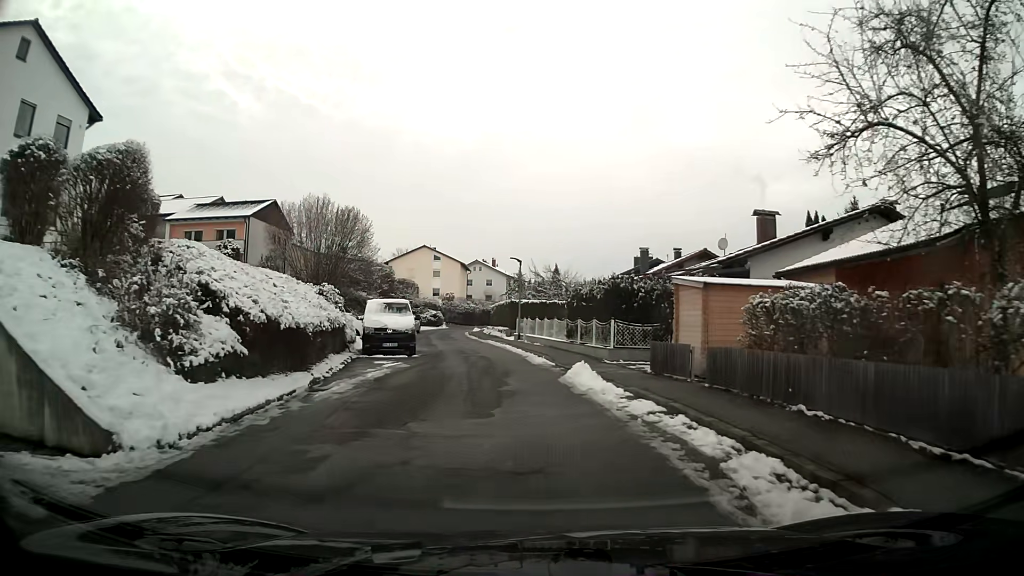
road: residential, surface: asphalt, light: Day
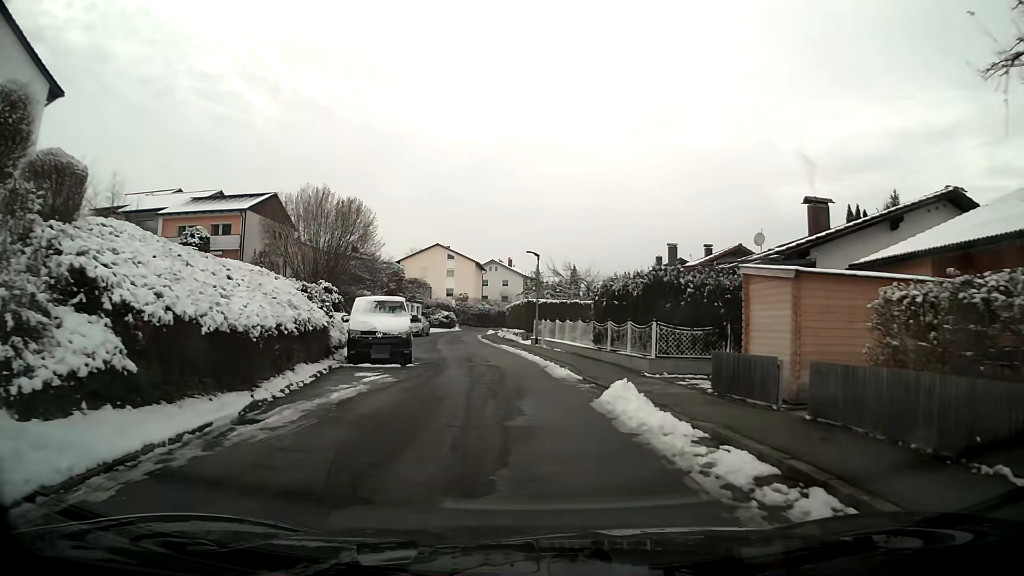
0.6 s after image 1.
(0.0, +4.1) m; -1°
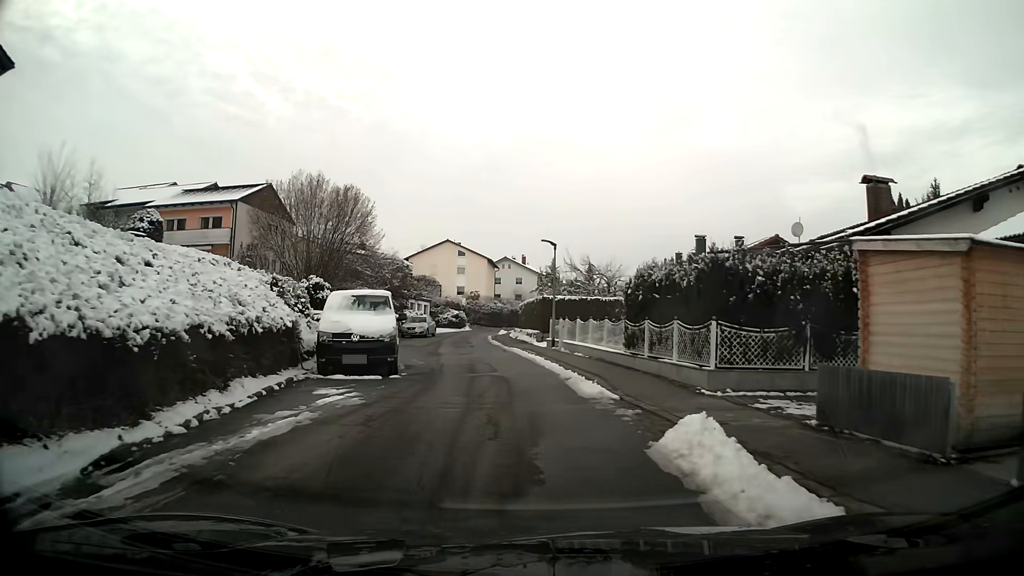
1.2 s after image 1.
(0.0, +4.1) m; -1°
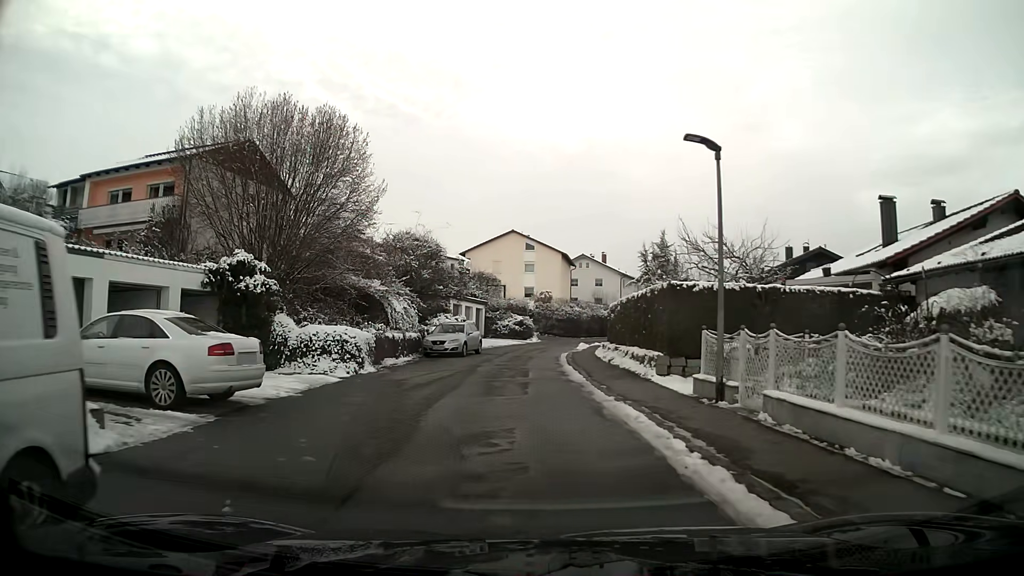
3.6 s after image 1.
(-0.8, +16.1) m; -7°
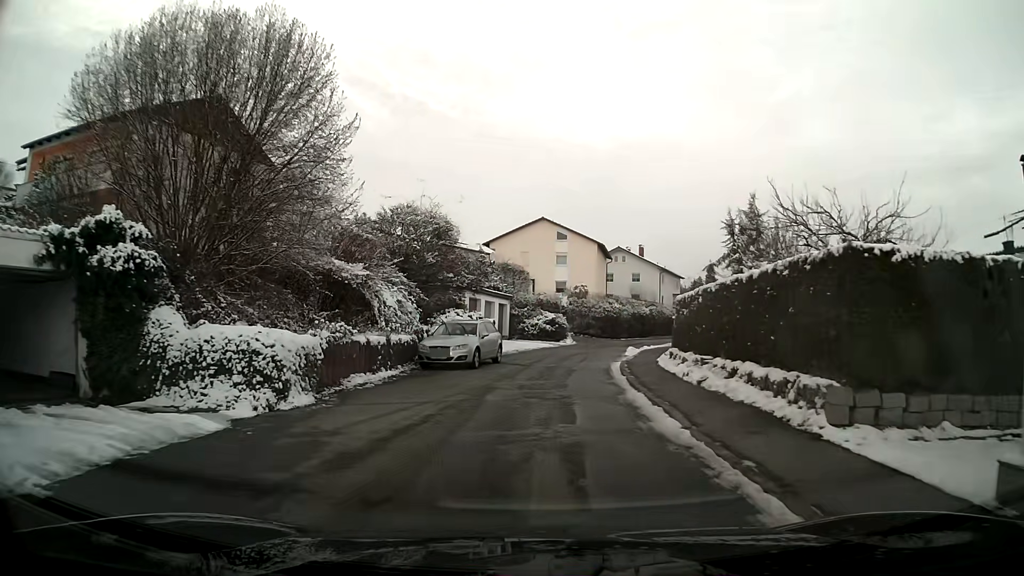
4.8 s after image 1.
(-0.2, +7.9) m; -1°
(0, +10) (+1, +20) (+3, +30) (+6, +39) (+9, +49) (+12, +58) (+16, +67) (+20, +76) (+25, +86) (+29, +95) m
